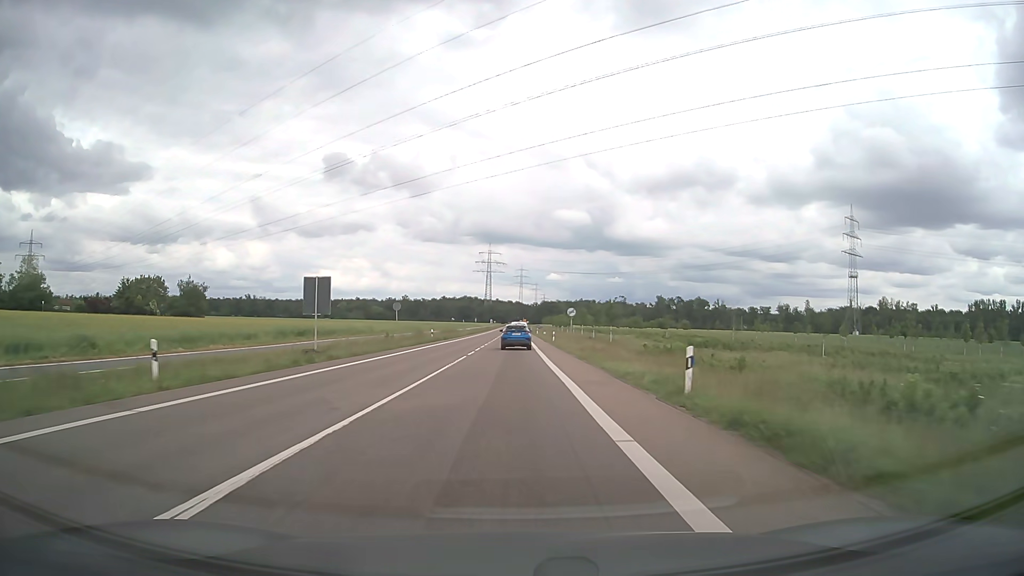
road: secondary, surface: asphalt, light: Day
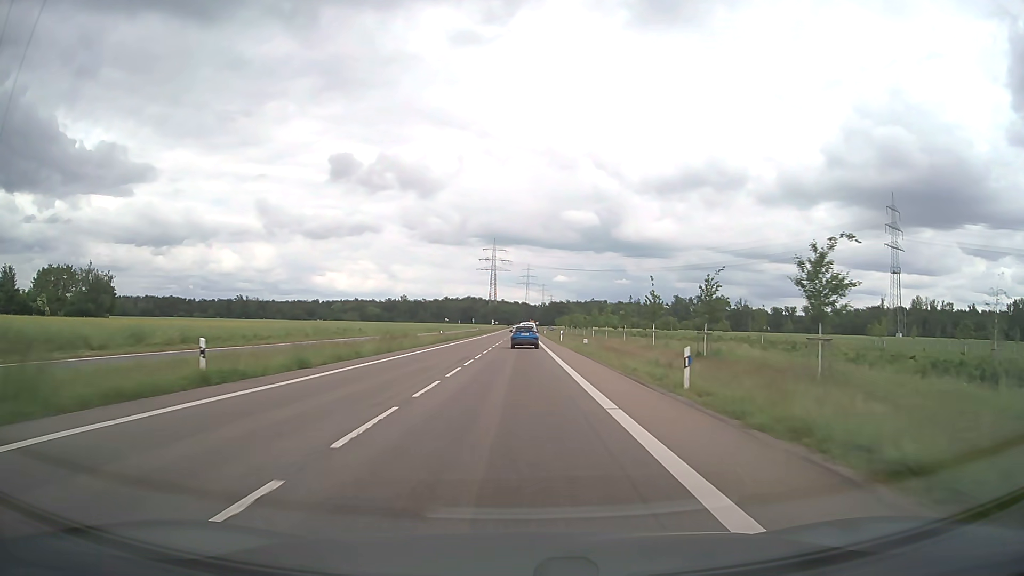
(-0.2, +48.7) m; 0°
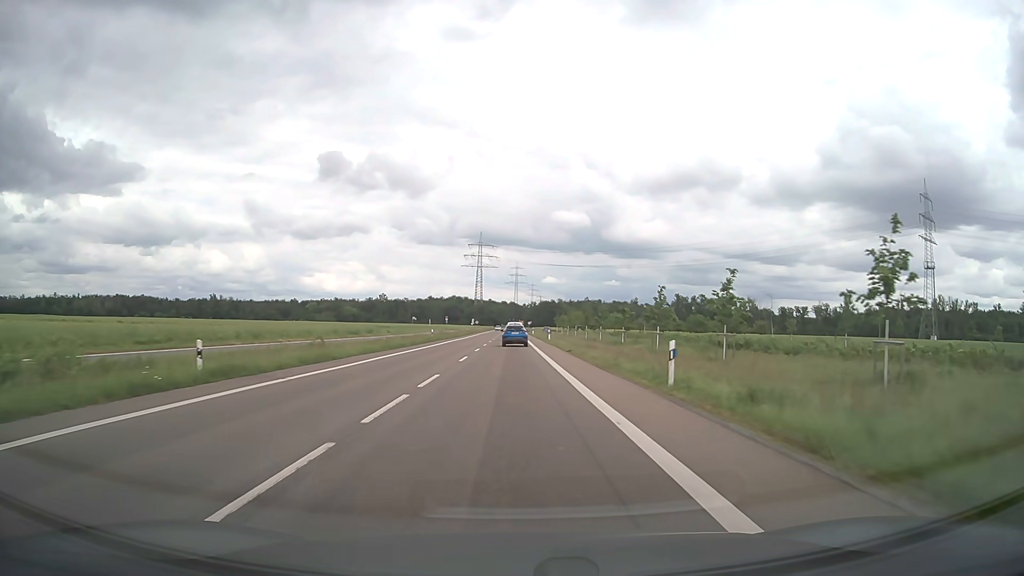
(+0.4, +49.4) m; +1°
(0, +10) (0, +20) (0, +30) (0, +40) (0, +50) (0, +60) (-1, +70) (-1, +80) (-1, +90) (-1, +100) m
